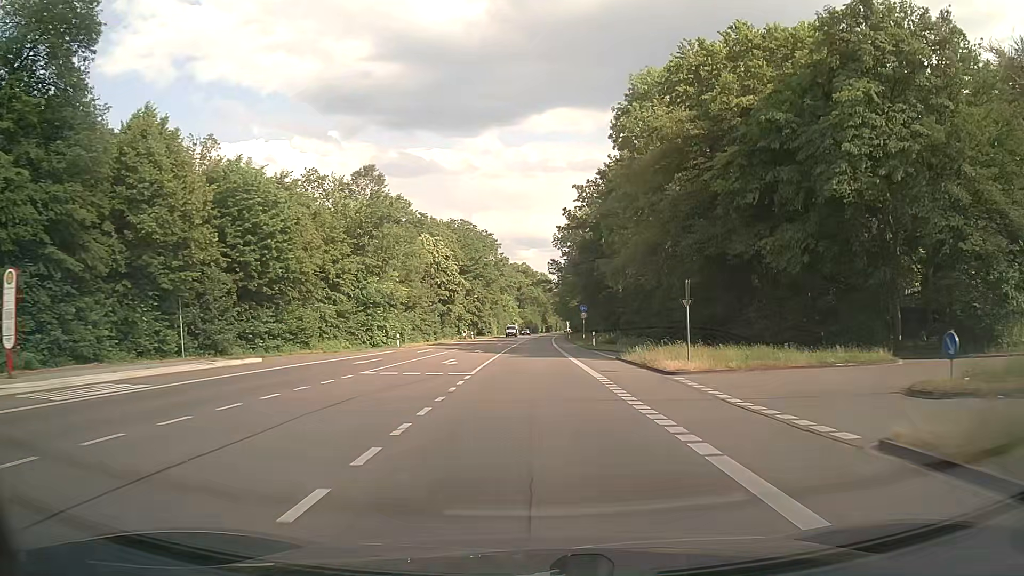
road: secondary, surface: asphalt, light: Day
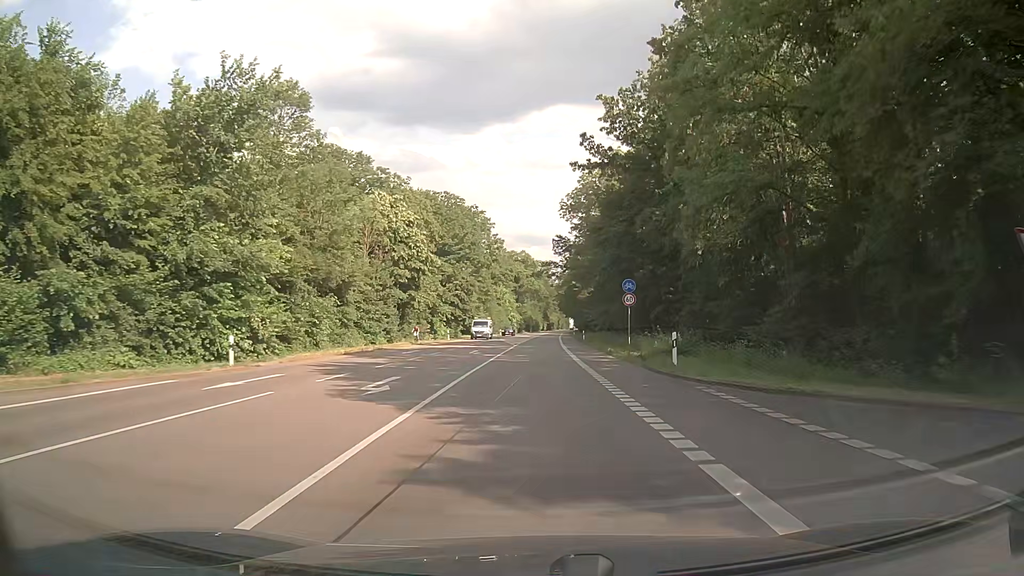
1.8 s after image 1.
(-0.1, +28.0) m; 0°
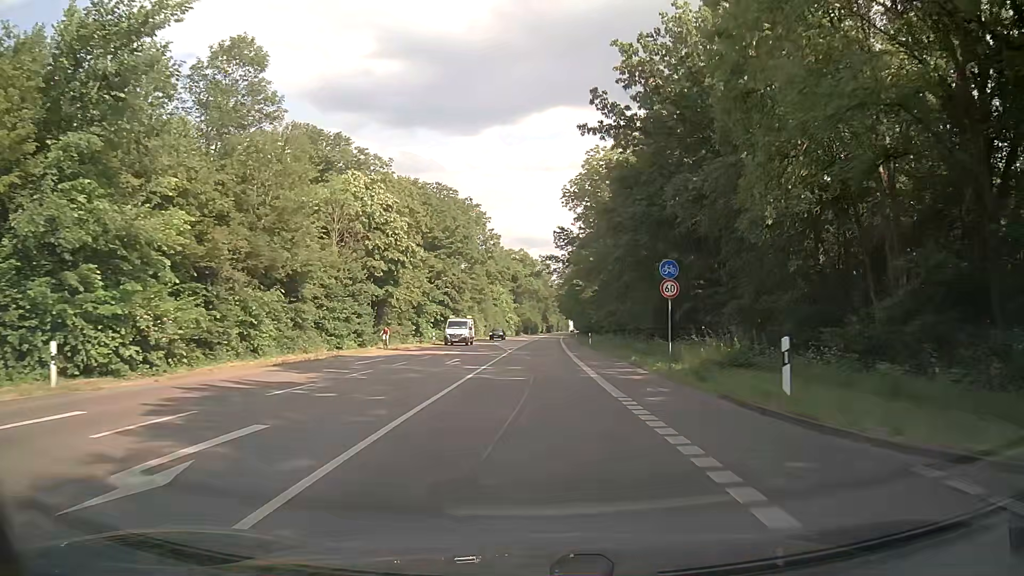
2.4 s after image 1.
(0.0, +9.4) m; 0°
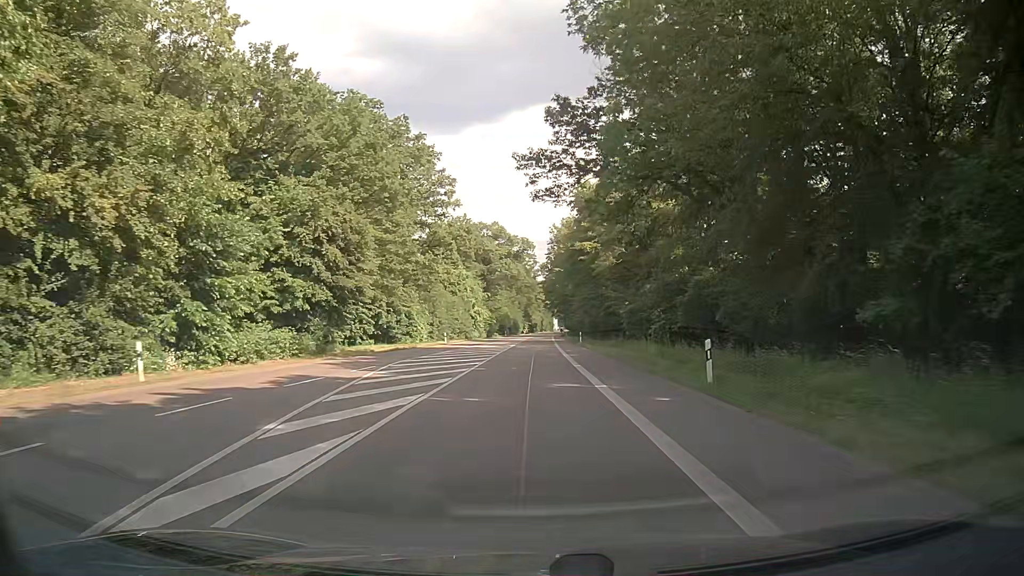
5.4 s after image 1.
(+0.6, +45.5) m; +2°
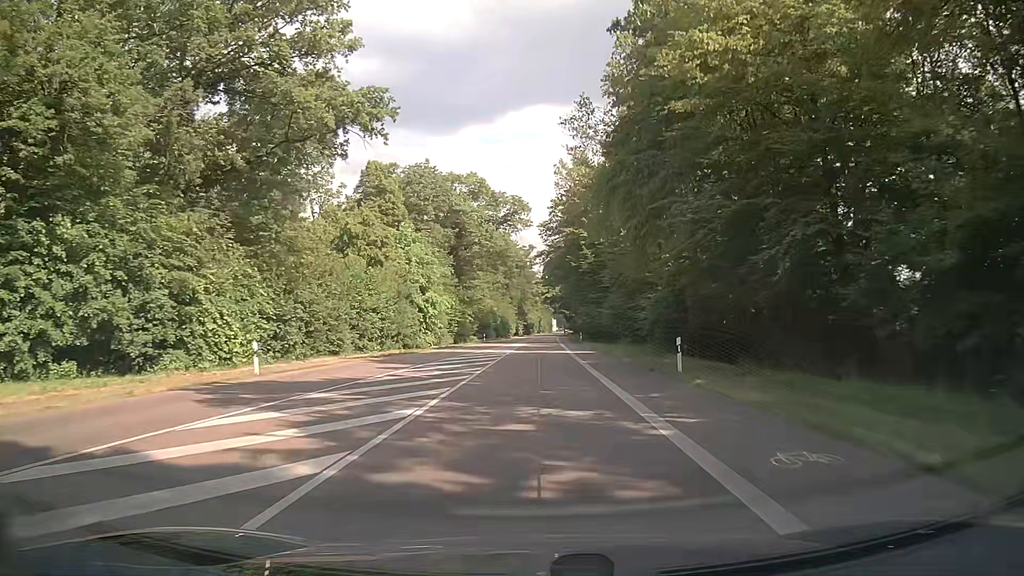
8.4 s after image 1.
(-0.6, +45.3) m; 0°
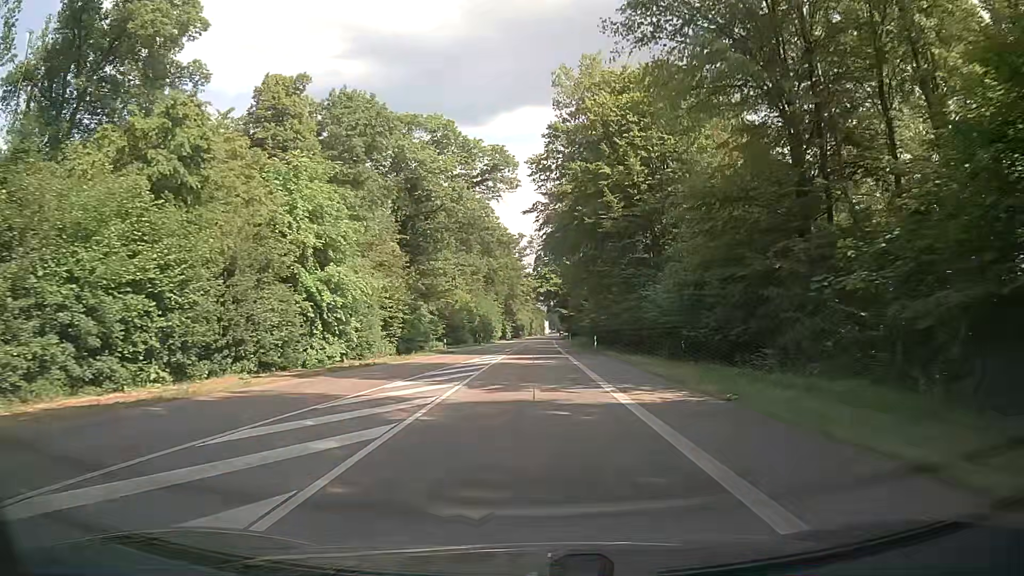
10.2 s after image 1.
(-0.1, +27.5) m; +1°
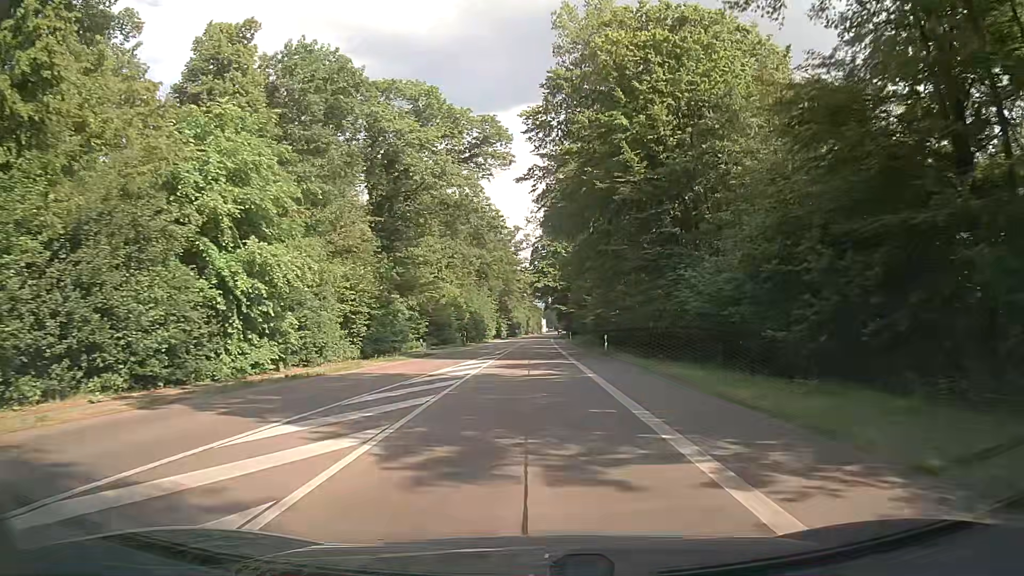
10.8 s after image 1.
(0.0, +9.2) m; 0°
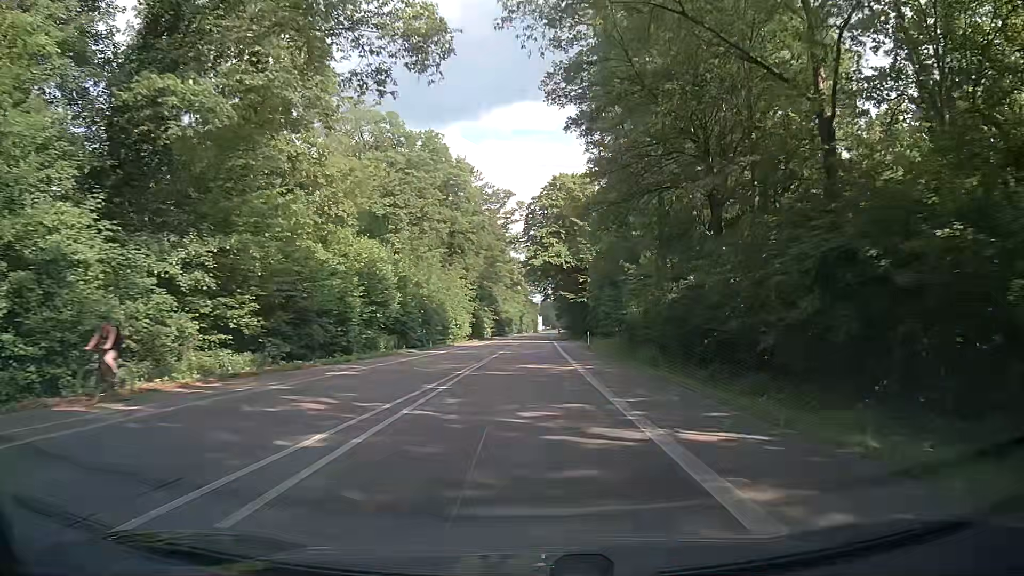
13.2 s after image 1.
(0.0, +36.9) m; 0°
(0, +10) (0, +20) (0, +30) (0, +40) (0, +50) (0, +60) (+1, +70) (+1, +80) (+1, +90) (+1, +100) m
